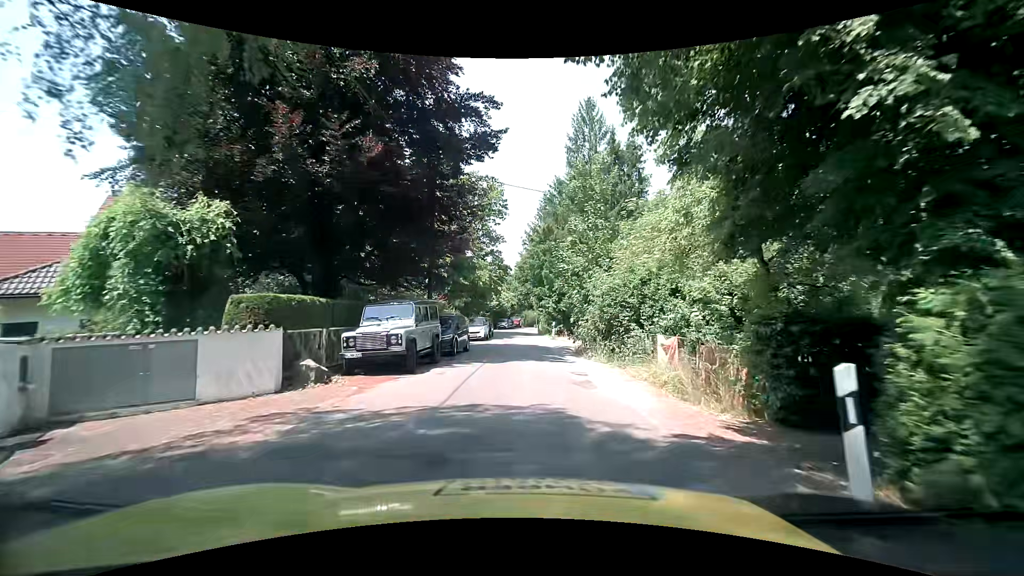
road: residential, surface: asphalt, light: Day
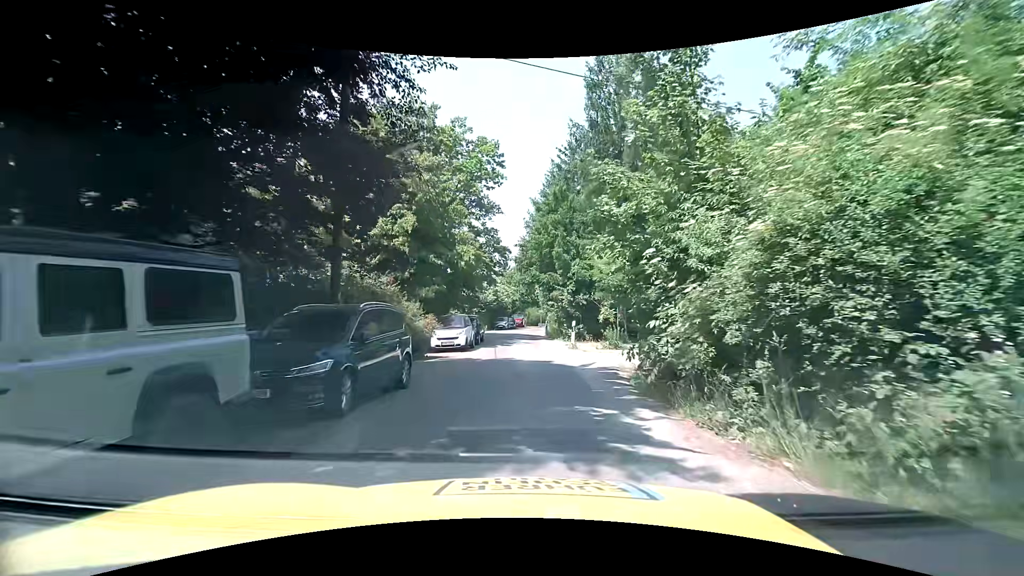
(+0.3, +11.8) m; 0°
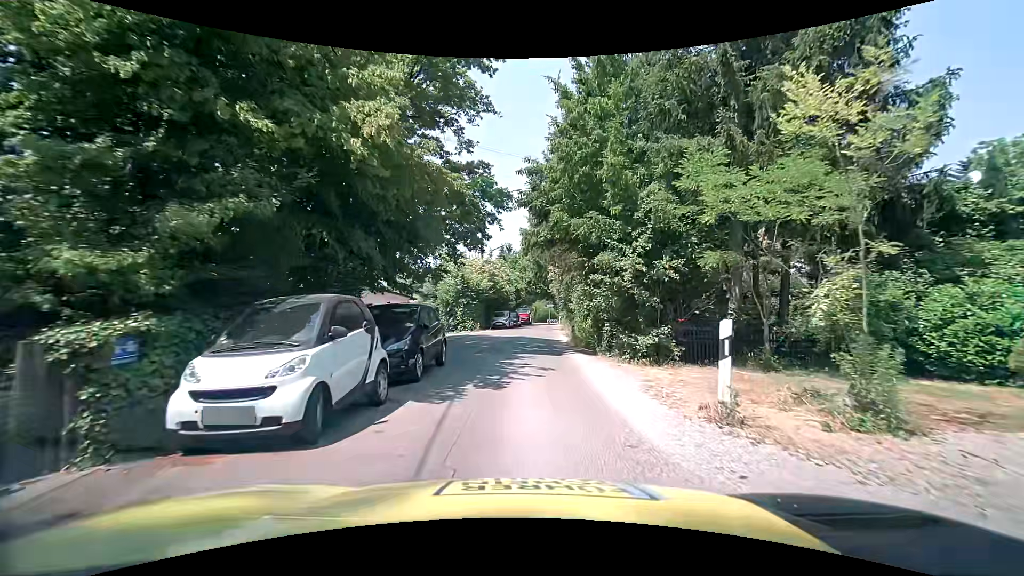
(-0.1, +15.8) m; 0°
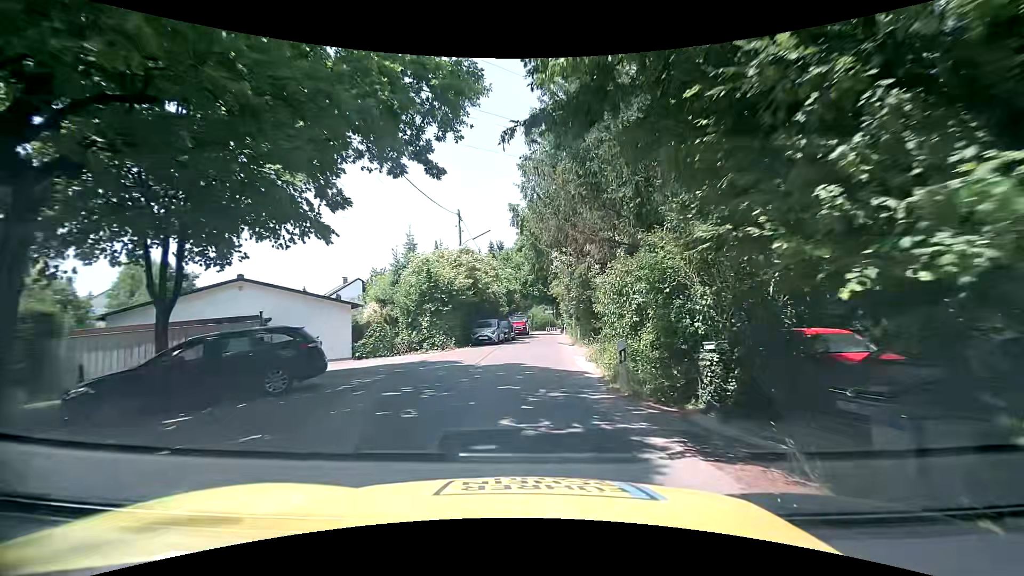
(+0.1, +11.7) m; 0°
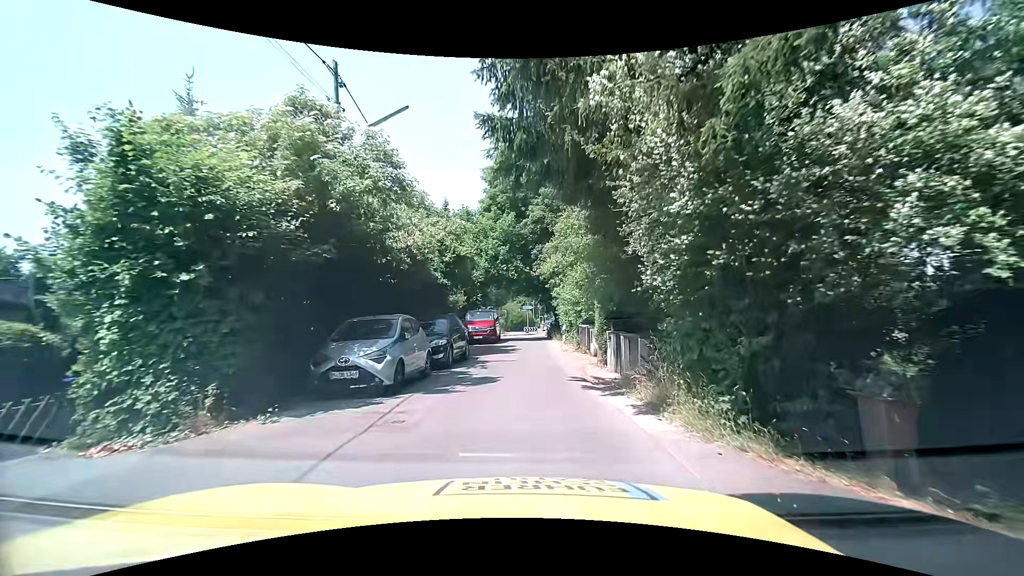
(+0.2, +19.3) m; 0°
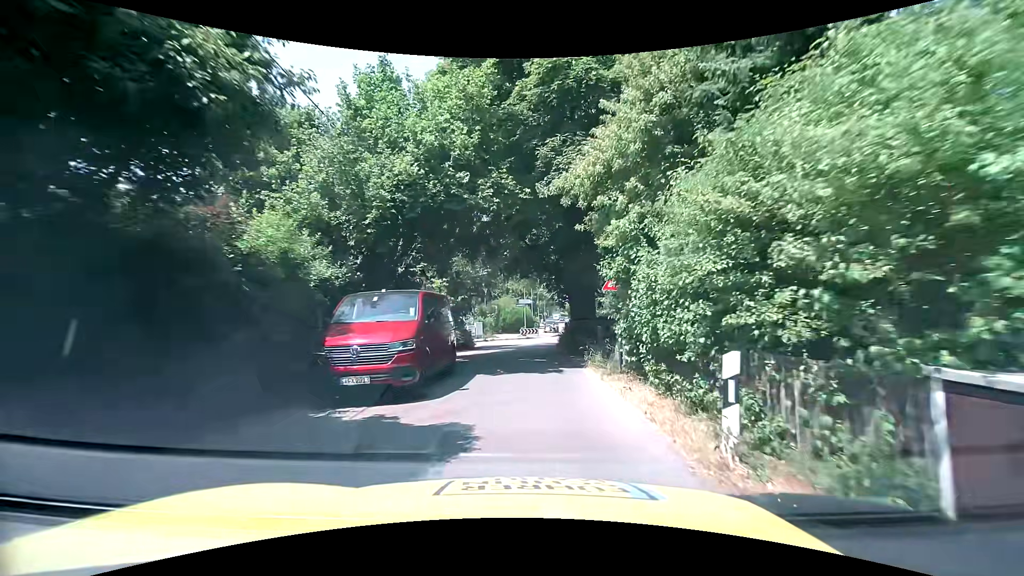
(+0.8, +19.4) m; +2°
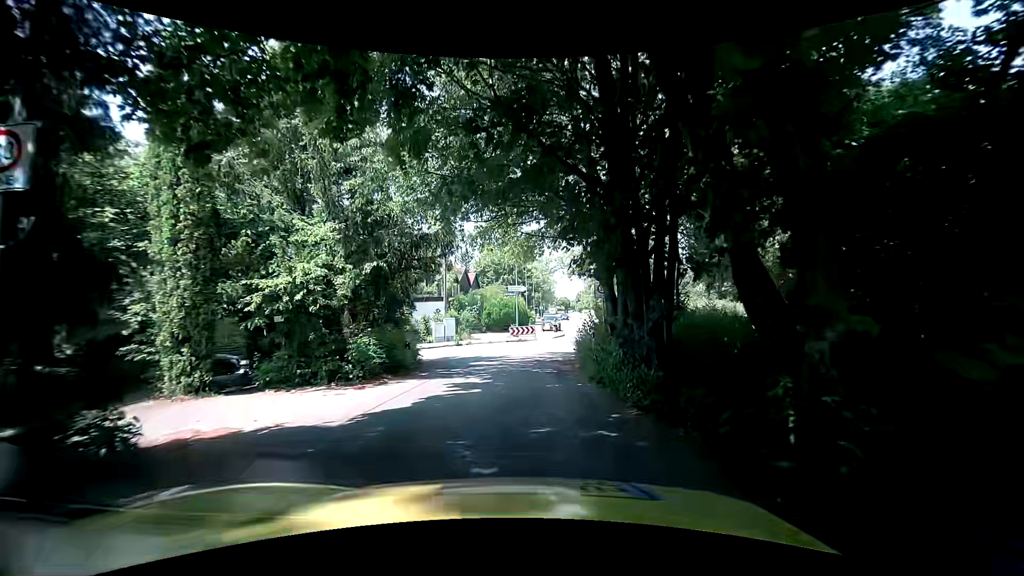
(+0.4, +15.7) m; +1°
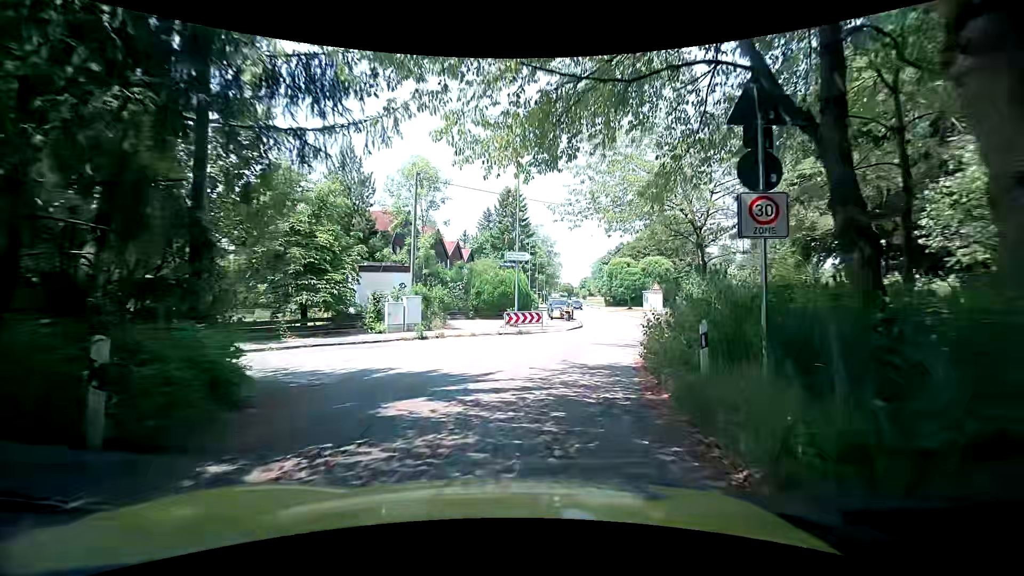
(-0.2, +12.4) m; +1°
(0, +10) (+2, +20) (+6, +29) (+8, +39) (+8, +49) (+8, +59) (+8, +69) (+9, +79) (+9, +89) (+9, +99) m
